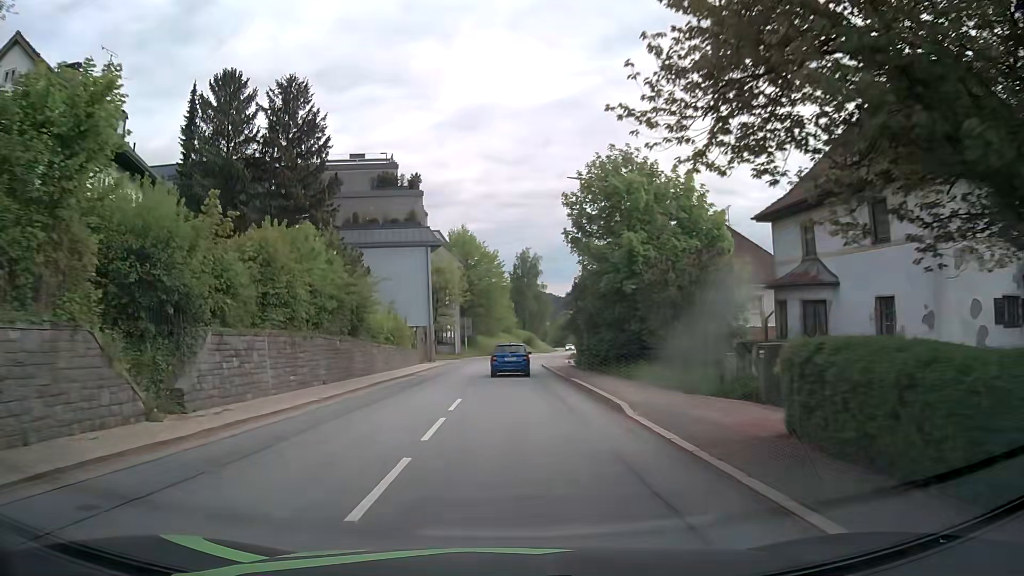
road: tertiary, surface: asphalt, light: Day
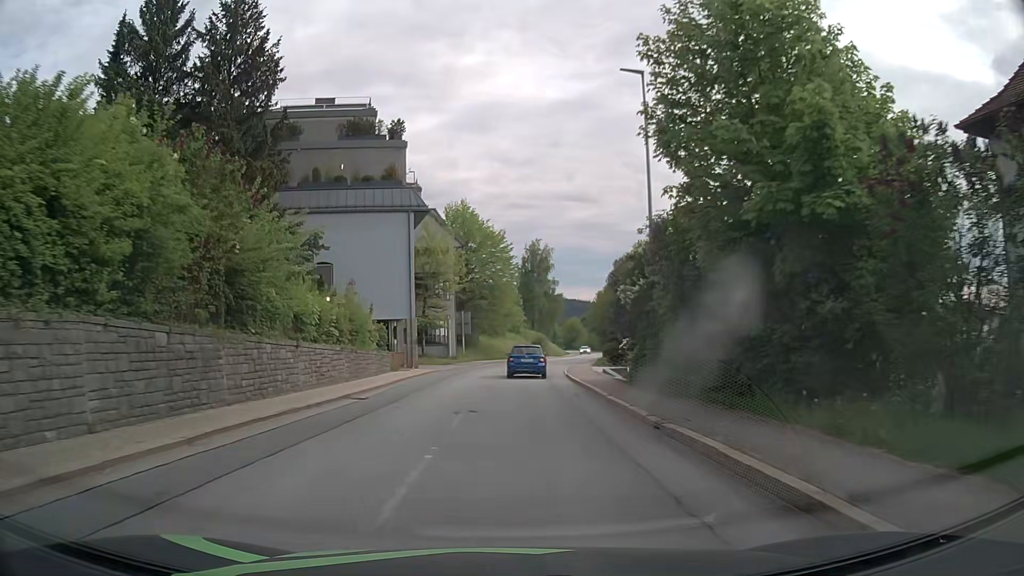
(-0.1, +13.9) m; 0°
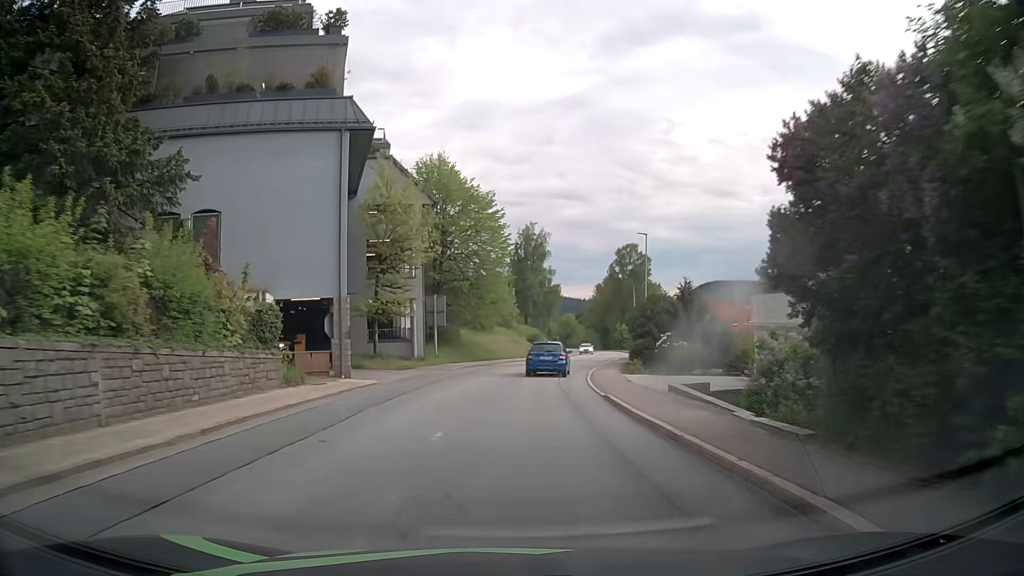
(0.0, +14.9) m; 0°
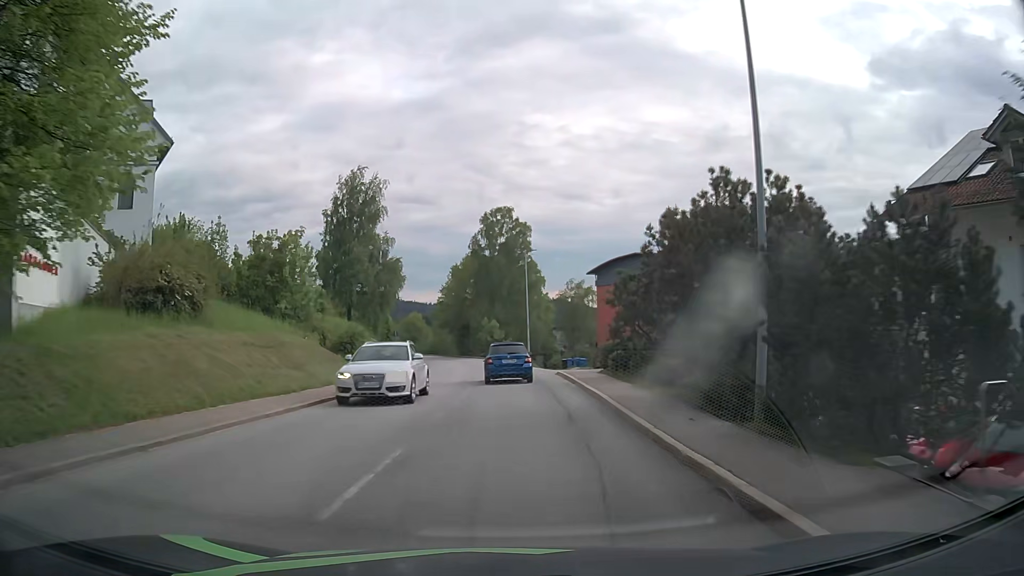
(+3.5, +38.4) m; +13°
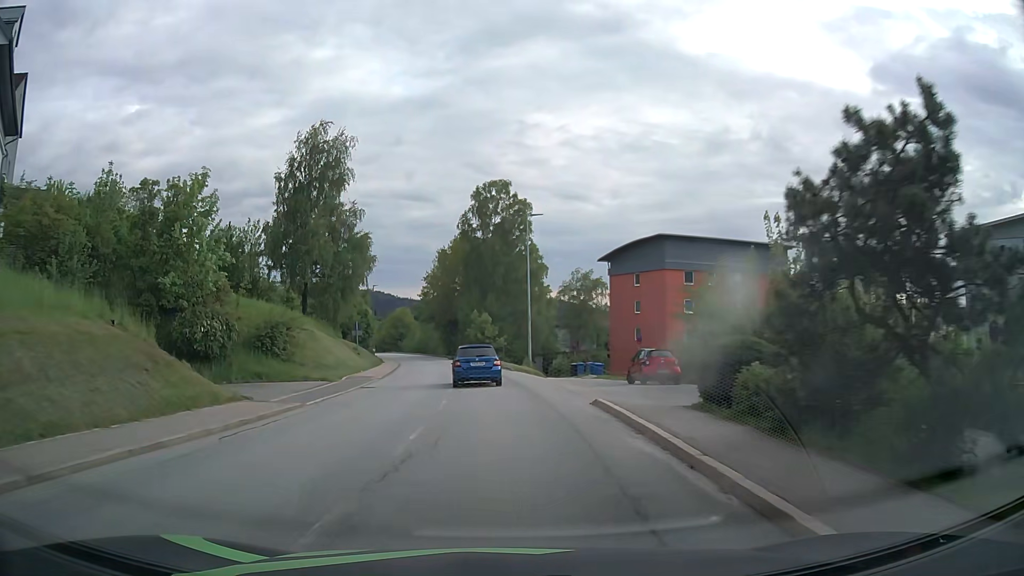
(+0.2, +15.0) m; 0°
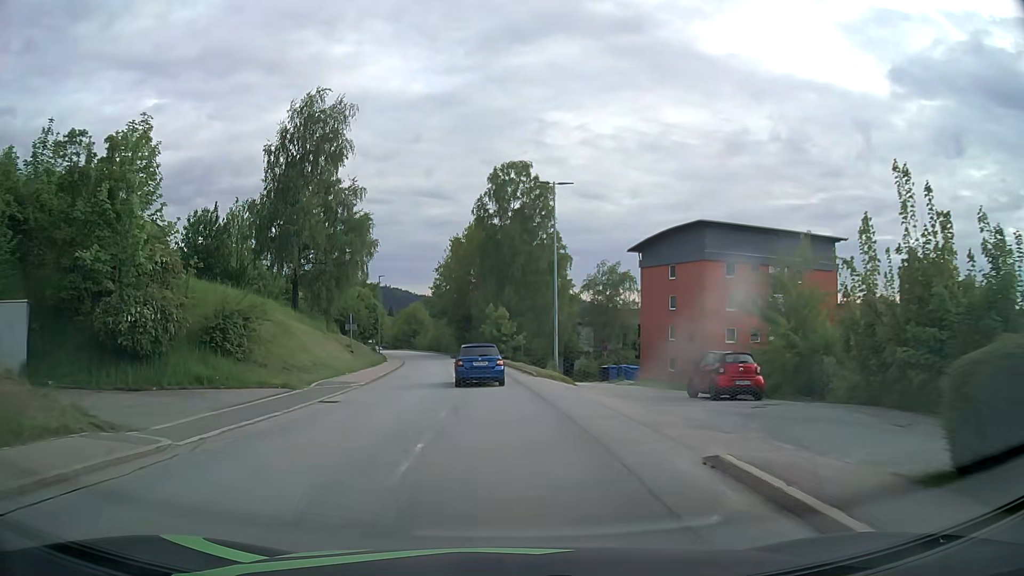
(-0.1, +7.6) m; -1°
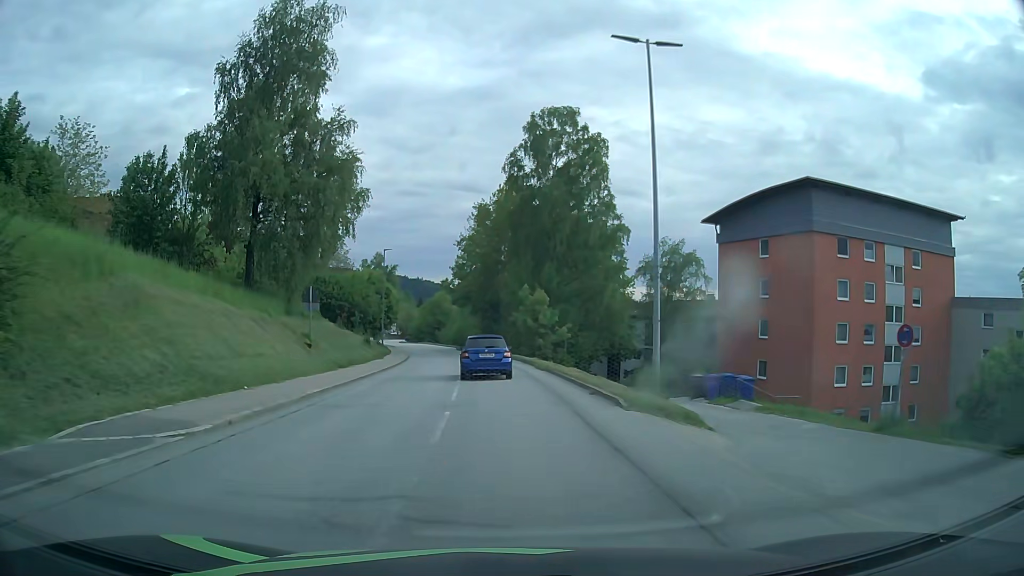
(-0.4, +15.7) m; -3°
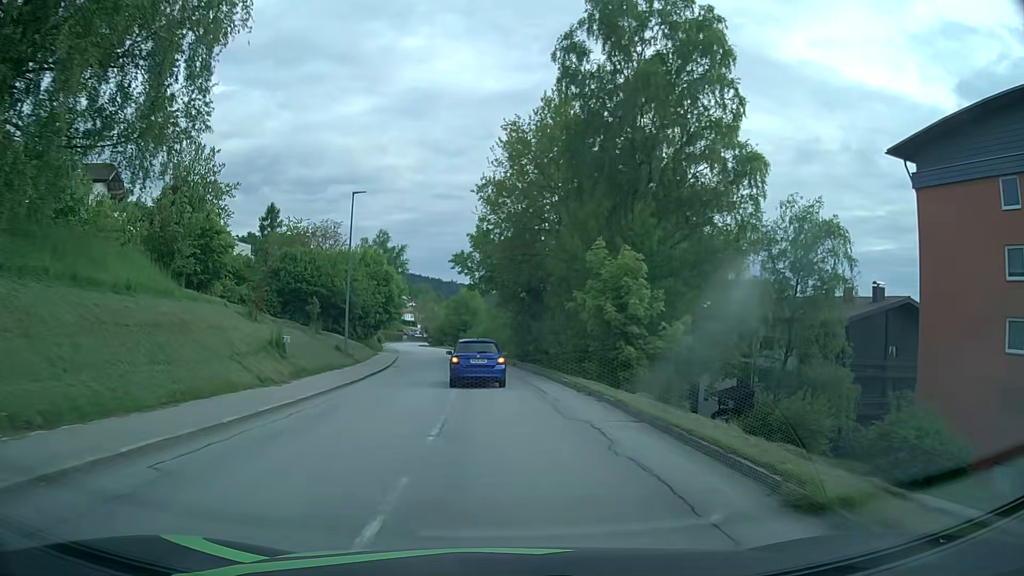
(-0.6, +23.9) m; -3°
(0, +10) (0, +20) (-1, +30) (-2, +40) (-3, +50) (-5, +60) (-6, +70) (-8, +79) (-10, +89) (-12, +99) m
